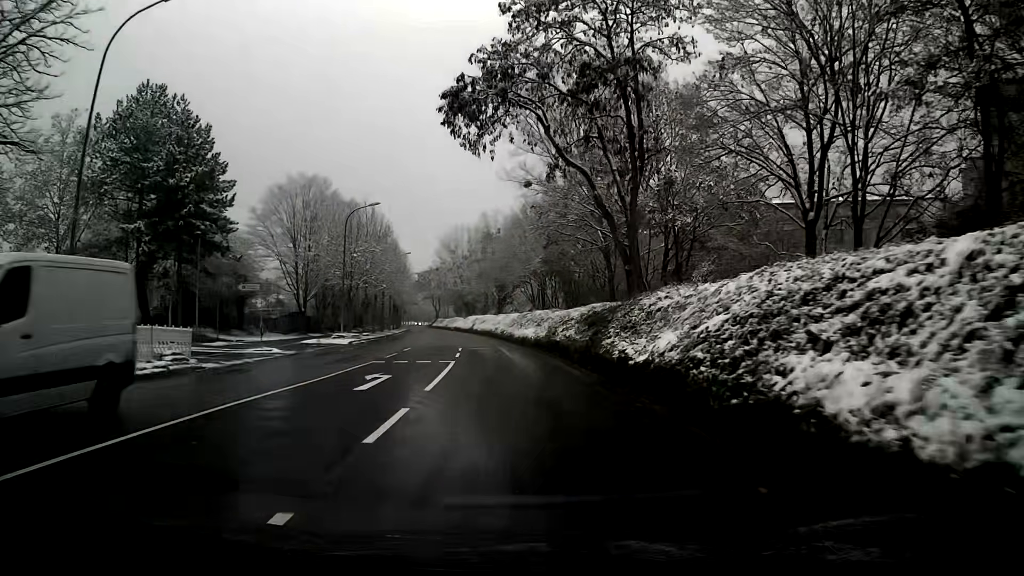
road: tertiary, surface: asphalt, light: Day
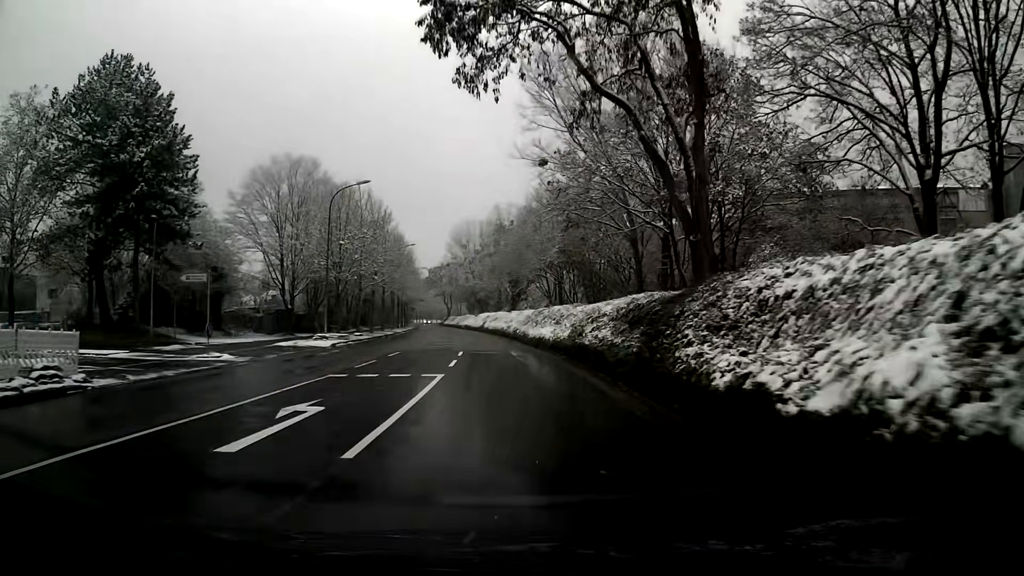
(-0.1, +7.0) m; -1°
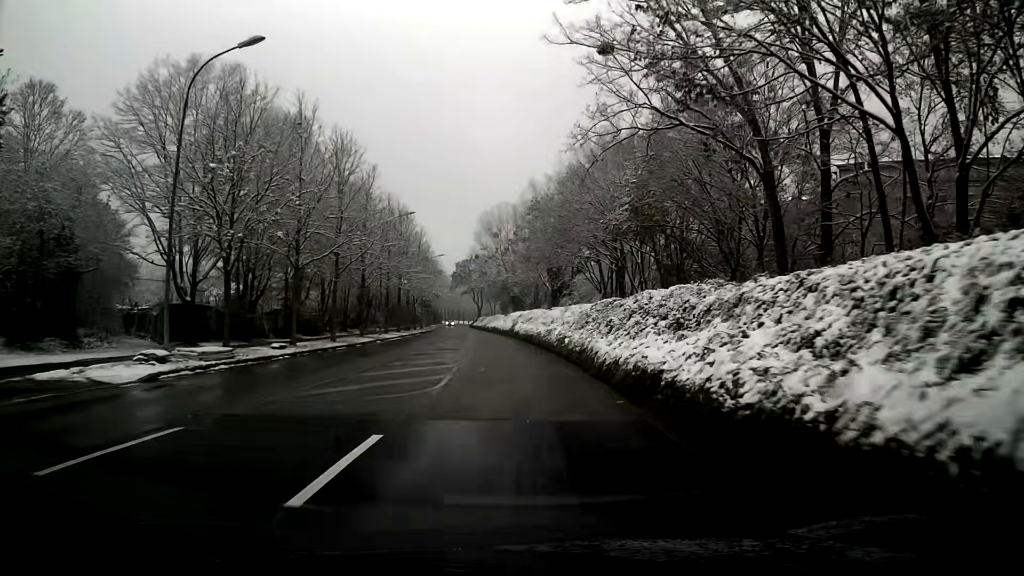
(-0.7, +21.6) m; -3°
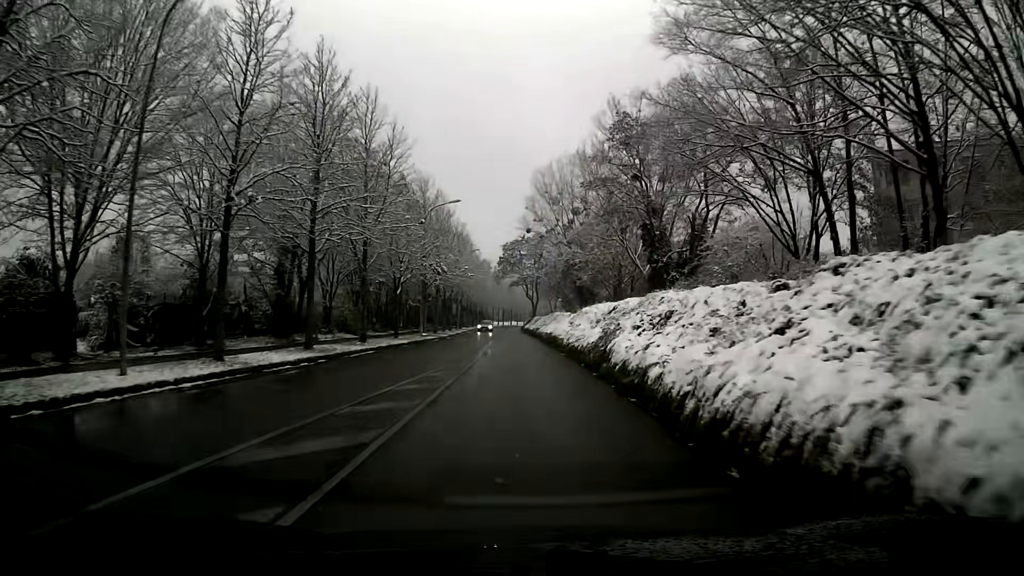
(-1.5, +37.7) m; -5°
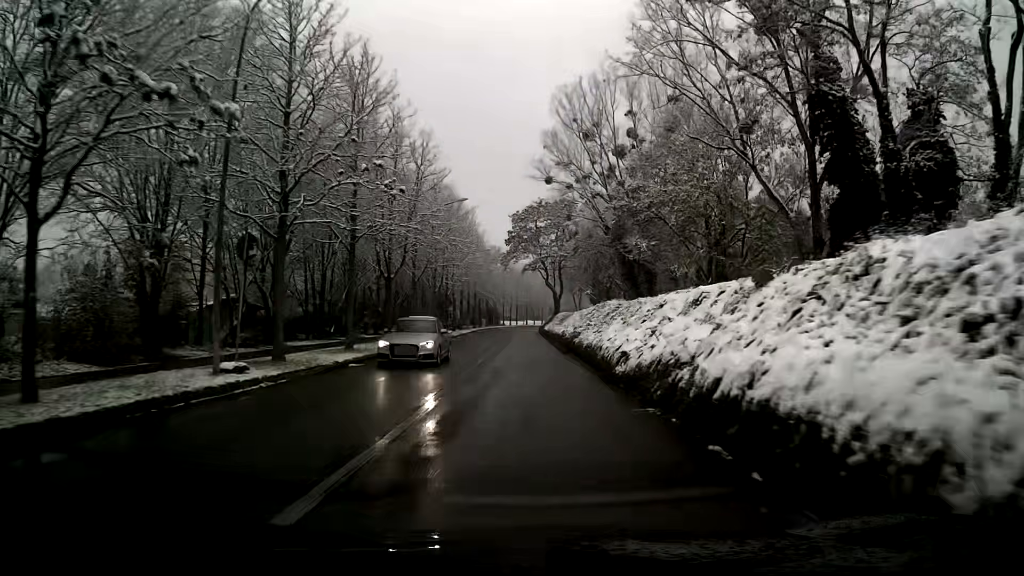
(-0.4, +31.9) m; -1°
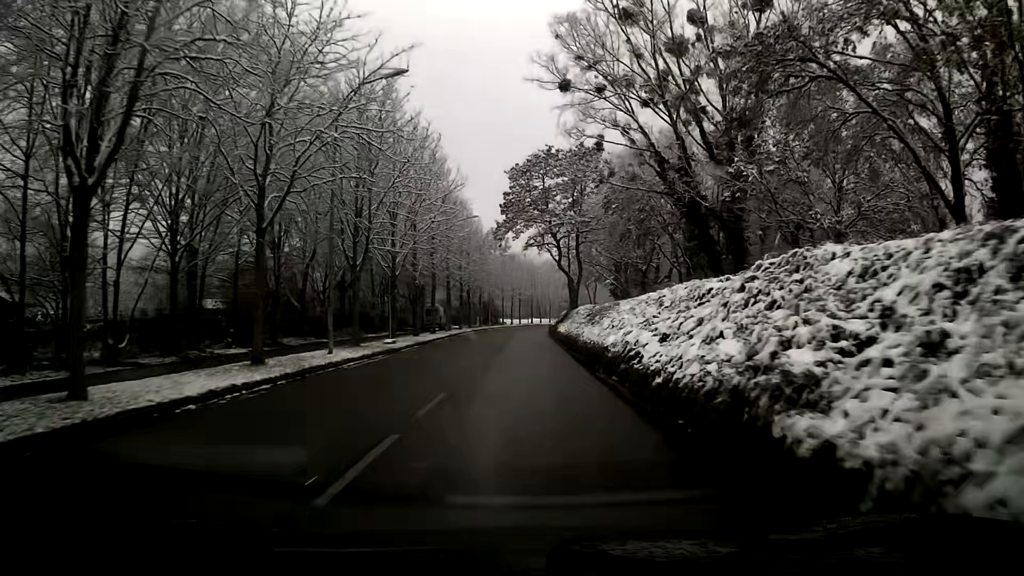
(-0.1, +23.8) m; 0°
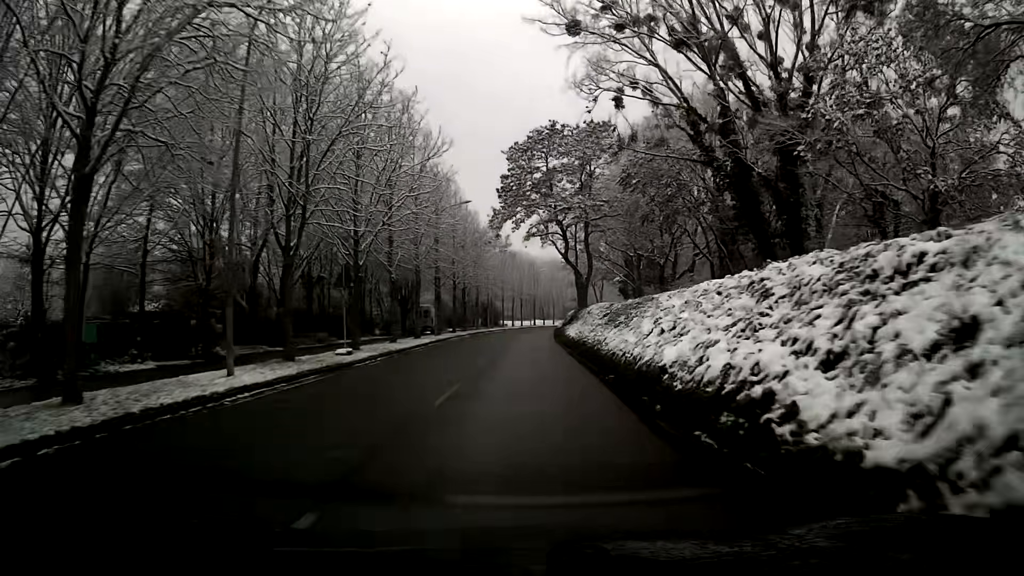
(0.0, +7.7) m; 0°
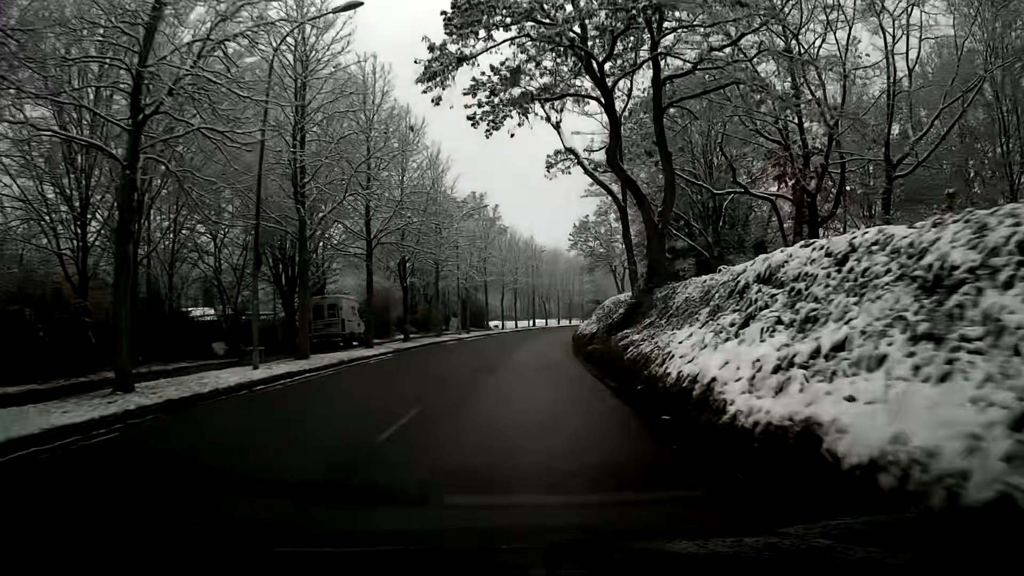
(0.0, +30.3) m; +1°
(0, +10) (0, +20) (0, +30) (+1, +40) (+2, +50) (+3, +60) (+4, +70) (+6, +80) (+8, +89) (+11, +99) m
